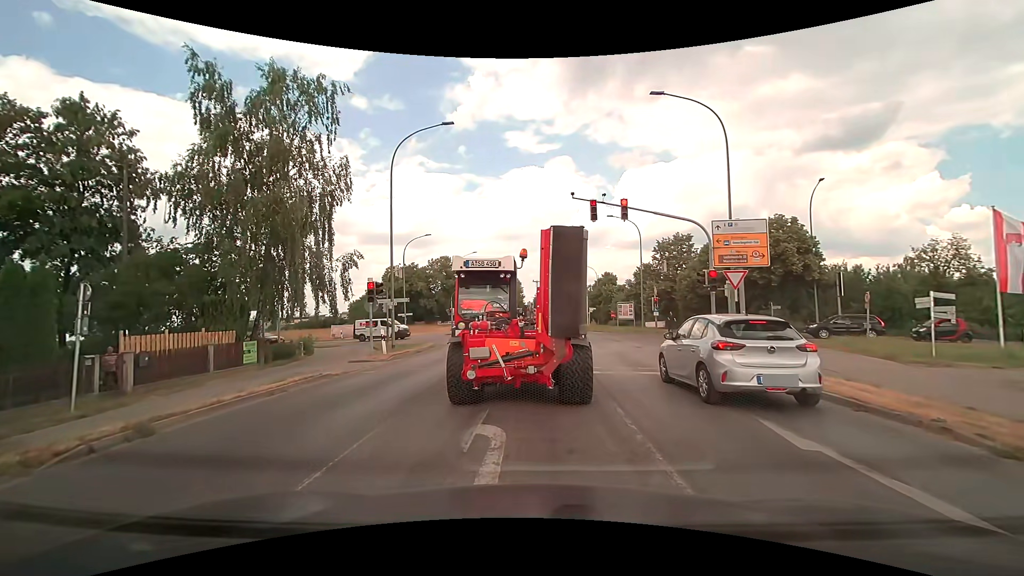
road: tertiary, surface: asphalt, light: Day
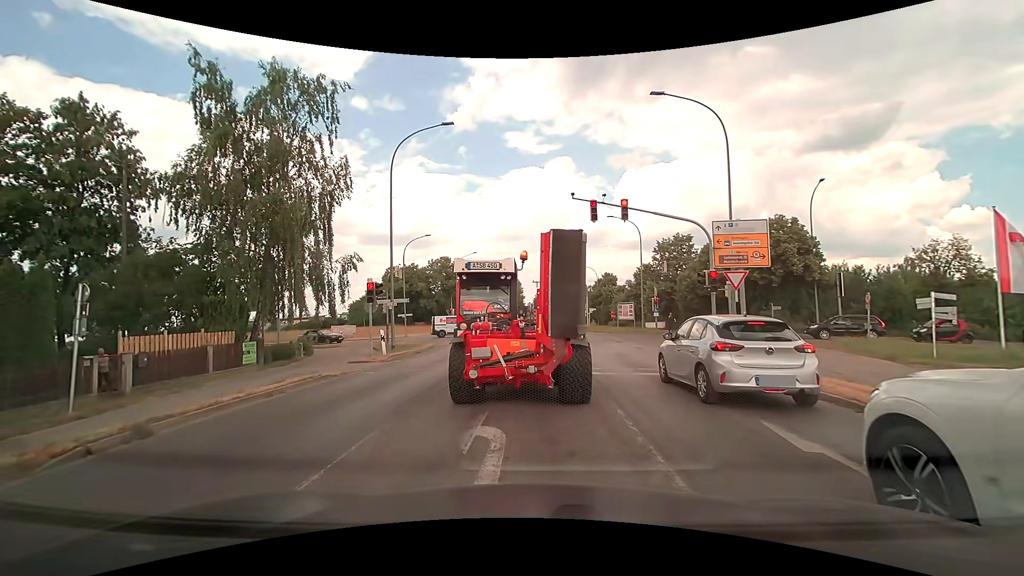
(0.0, +0.1) m; 0°
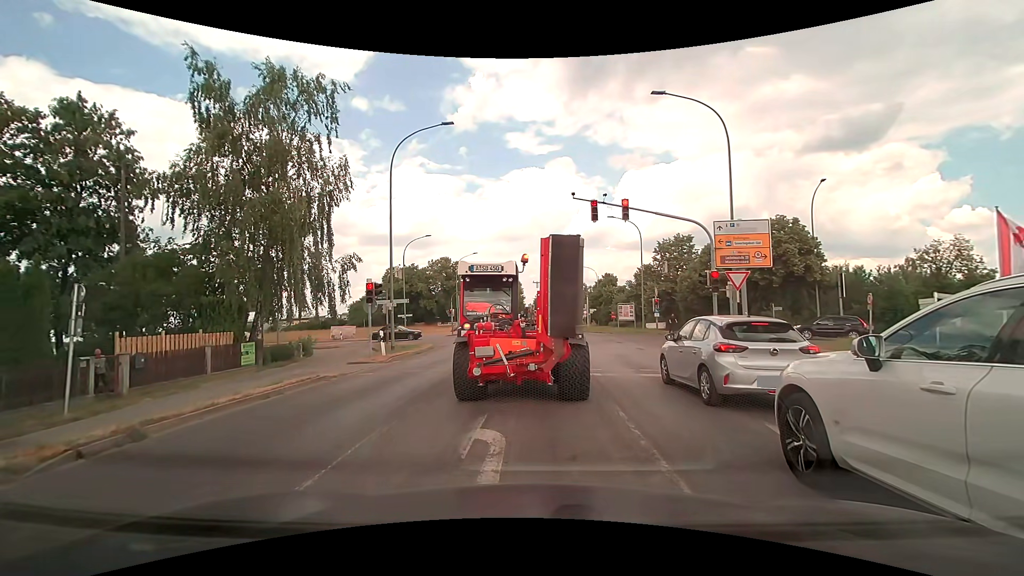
(0.0, +0.1) m; 0°
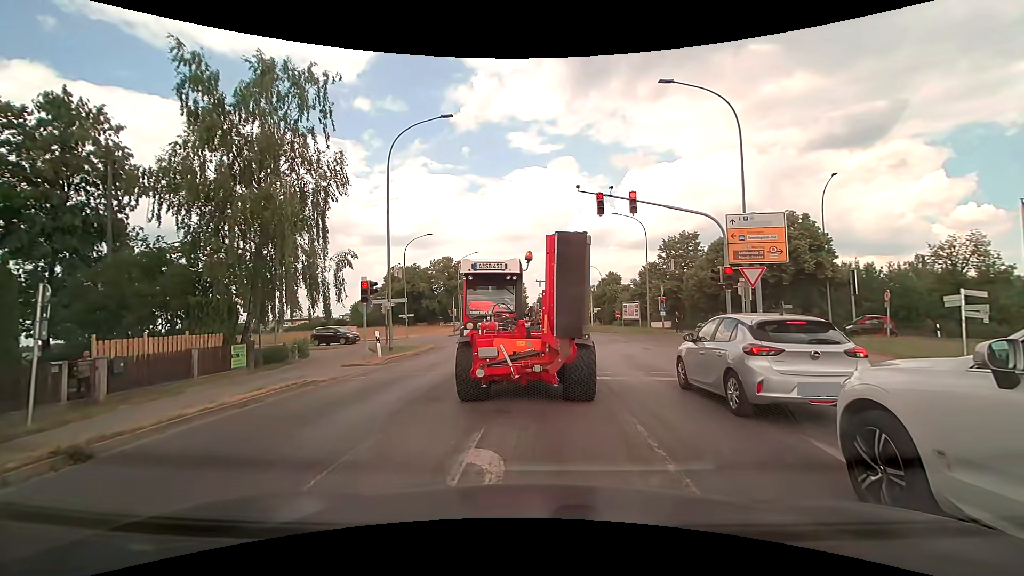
(0.0, +1.0) m; 0°
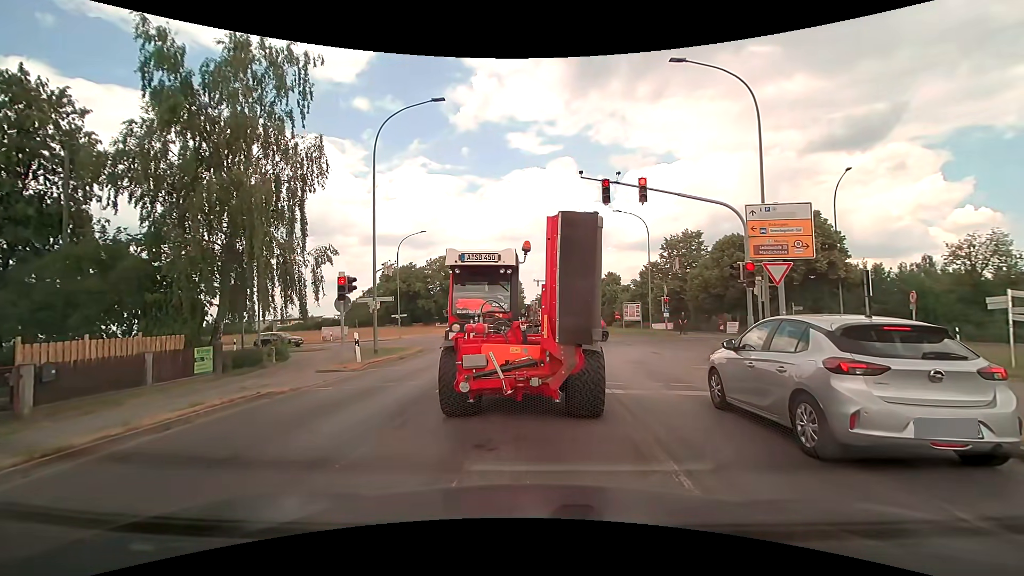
(0.0, +1.9) m; 0°
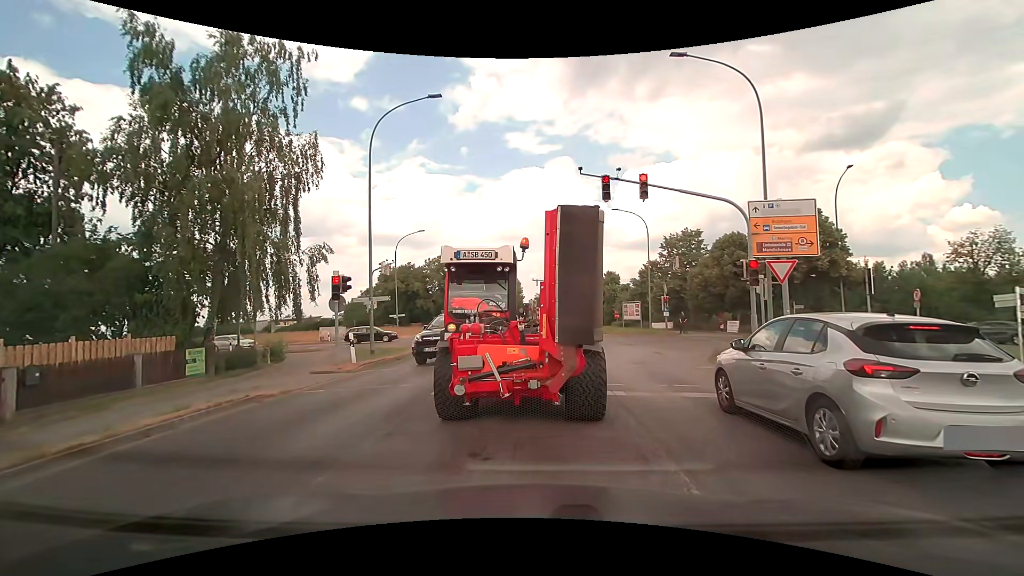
(0.0, +0.4) m; 0°
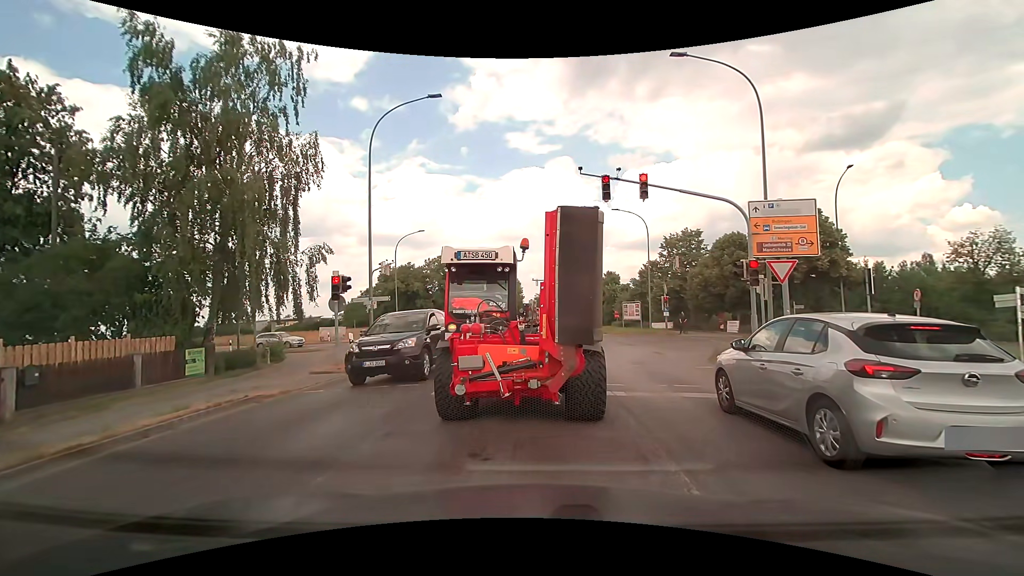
(0.0, +0.1) m; 0°
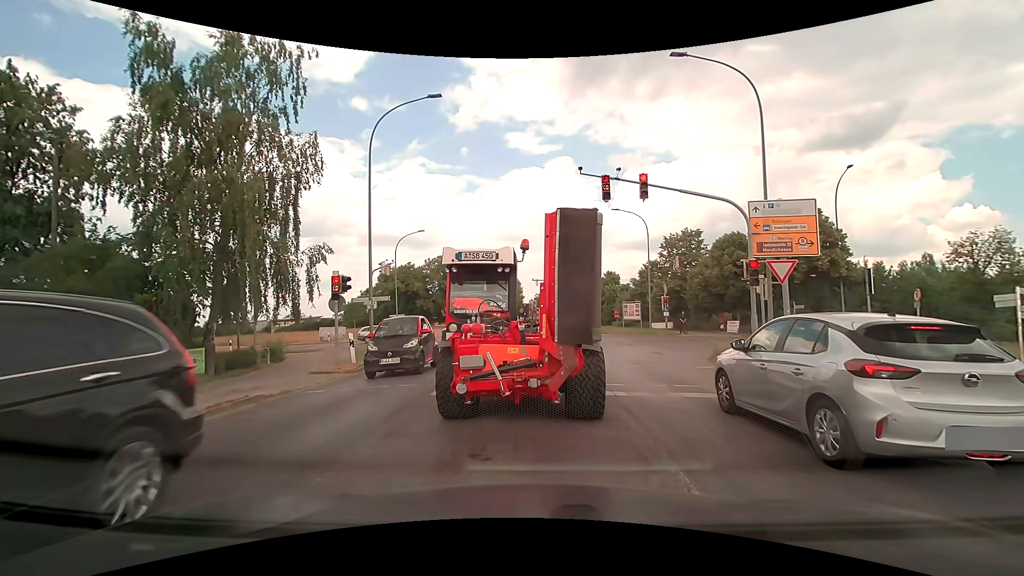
(0.0, 0.0) m; 0°
